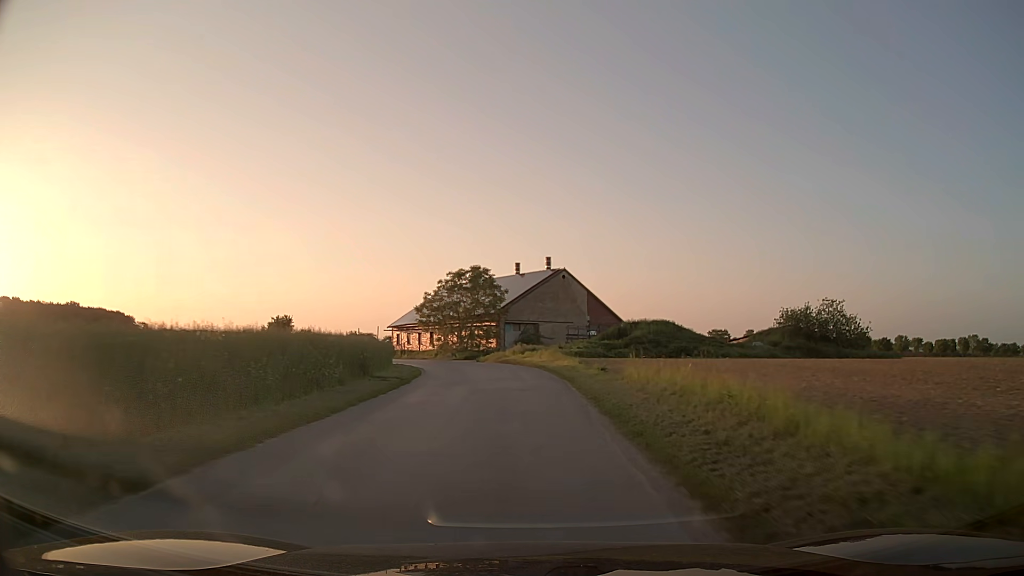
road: unclassified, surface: asphalt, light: Day
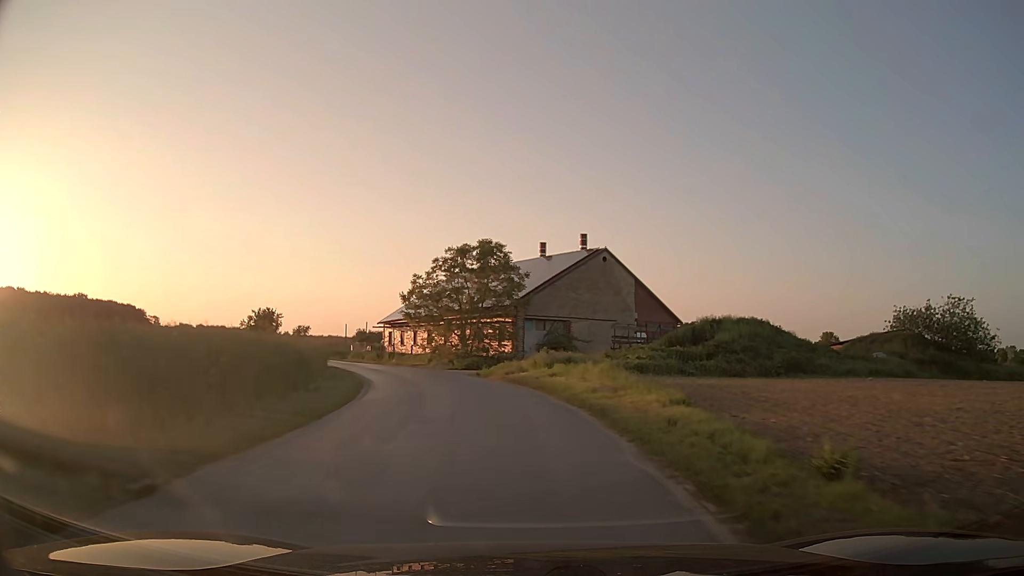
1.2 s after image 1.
(-0.2, +17.4) m; -2°
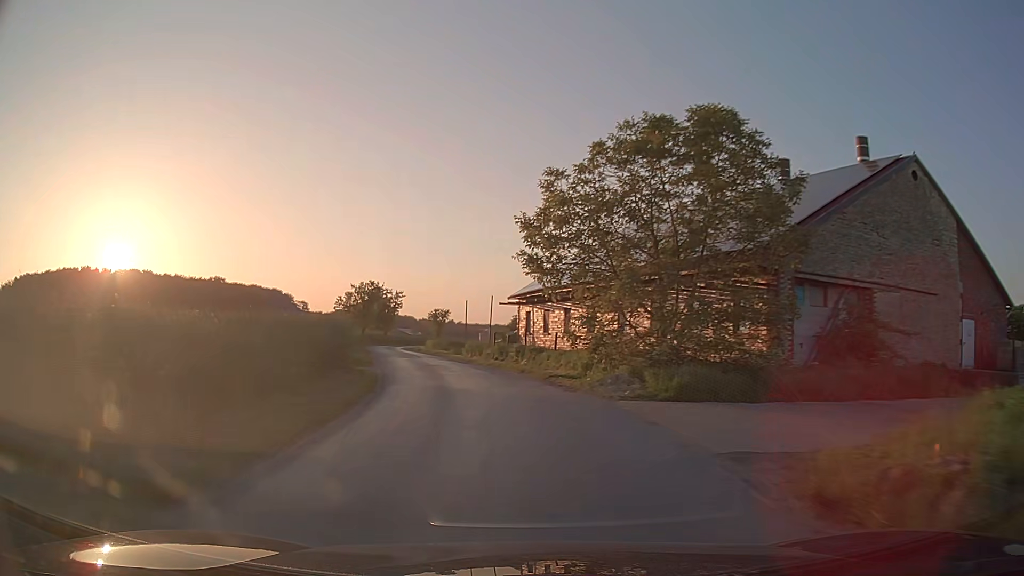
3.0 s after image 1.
(-2.7, +25.5) m; -14°
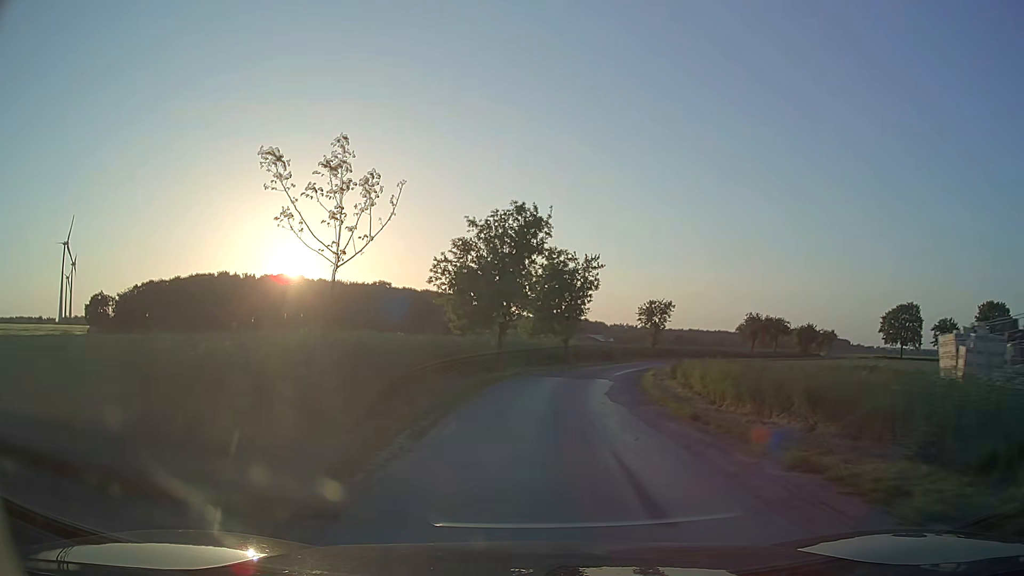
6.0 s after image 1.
(-8.2, +43.0) m; -17°
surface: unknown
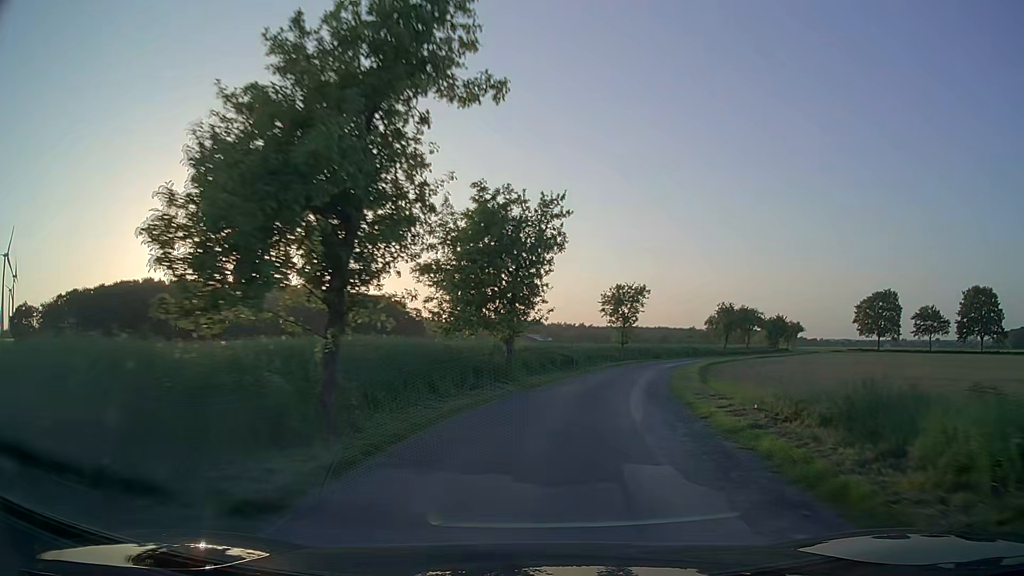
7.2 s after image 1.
(+0.7, +17.8) m; +5°
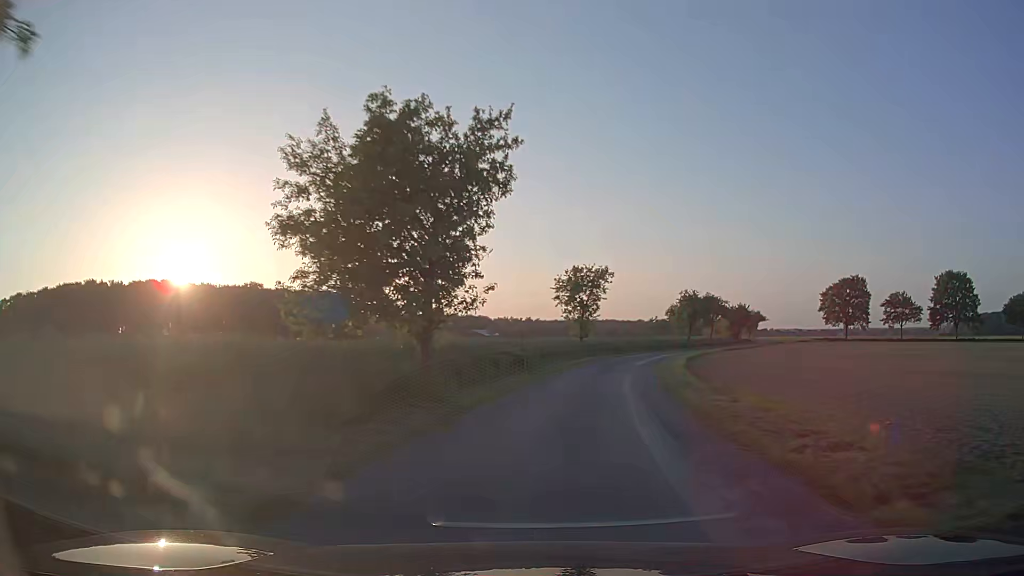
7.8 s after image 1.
(+0.4, +8.9) m; +5°
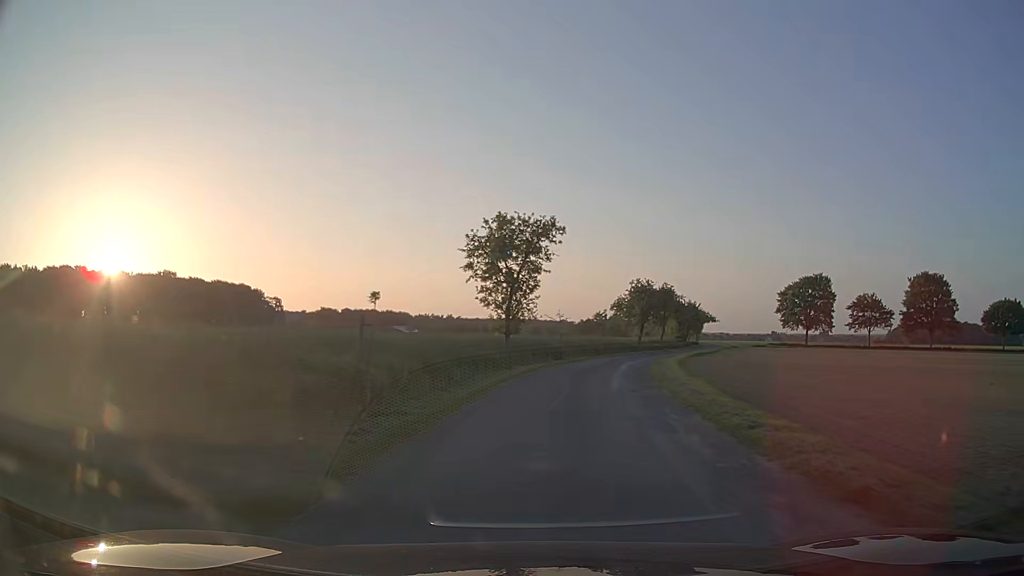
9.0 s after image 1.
(+1.0, +18.1) m; +6°
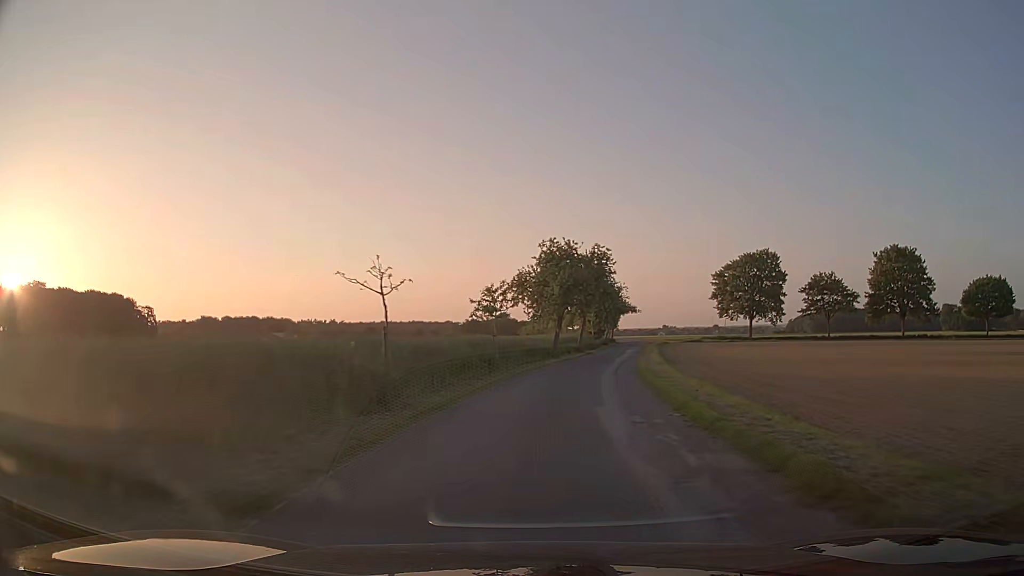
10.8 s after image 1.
(+2.6, +27.8) m; +10°
(0, +10) (+1, +20) (+2, +30) (+4, +40) (+5, +50) (+7, +59) (+9, +69) (+11, +79) (+13, +89) (+15, +99) m
